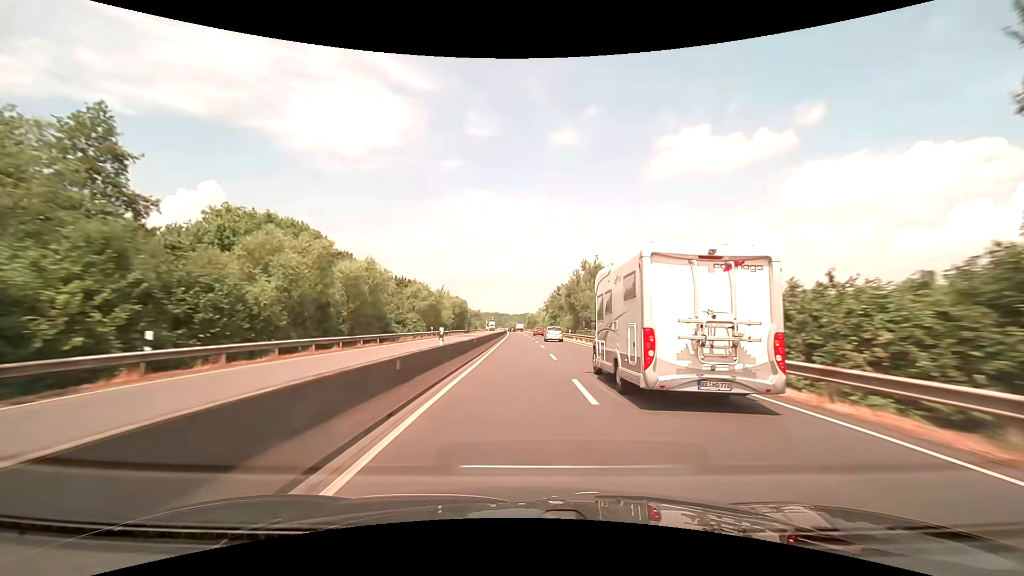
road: trunk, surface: asphalt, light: Day
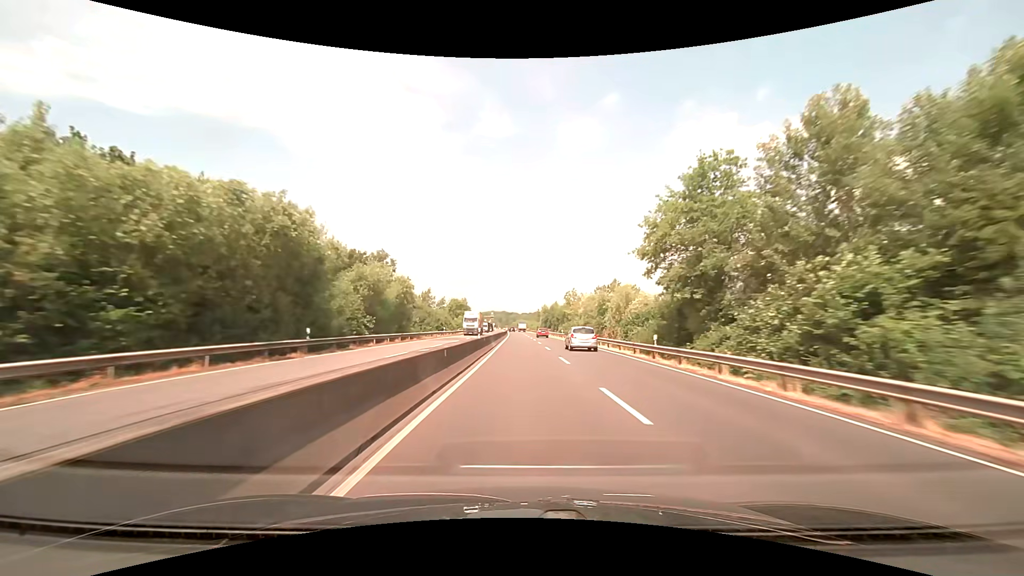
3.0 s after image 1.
(-1.3, +86.2) m; -1°
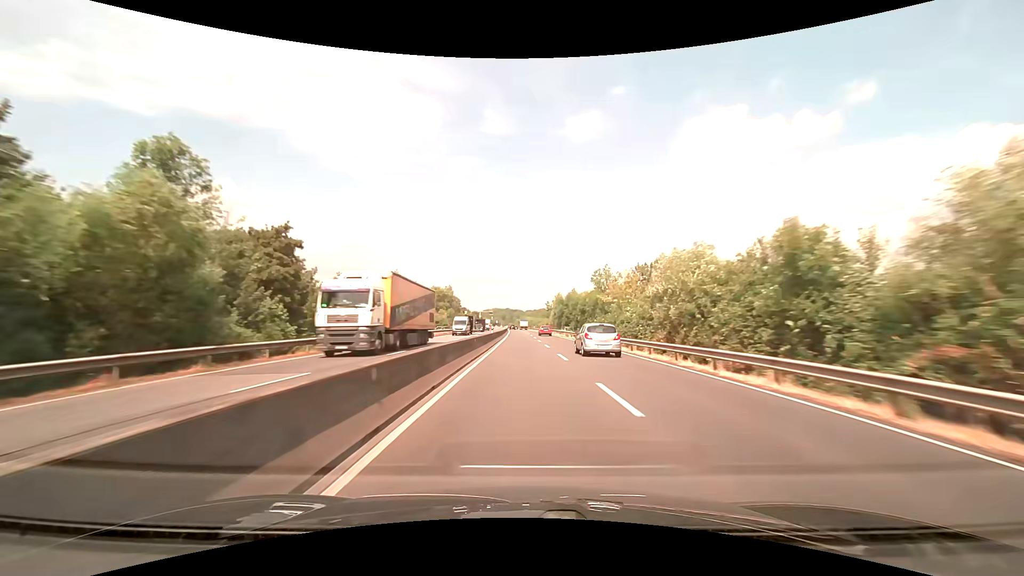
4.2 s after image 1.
(-0.1, +36.0) m; 0°
(0, +10) (0, +20) (0, +30) (0, +40) (0, +50) (0, +60) (-1, +70) (-1, +80) (-1, +90) (-1, +100) m
